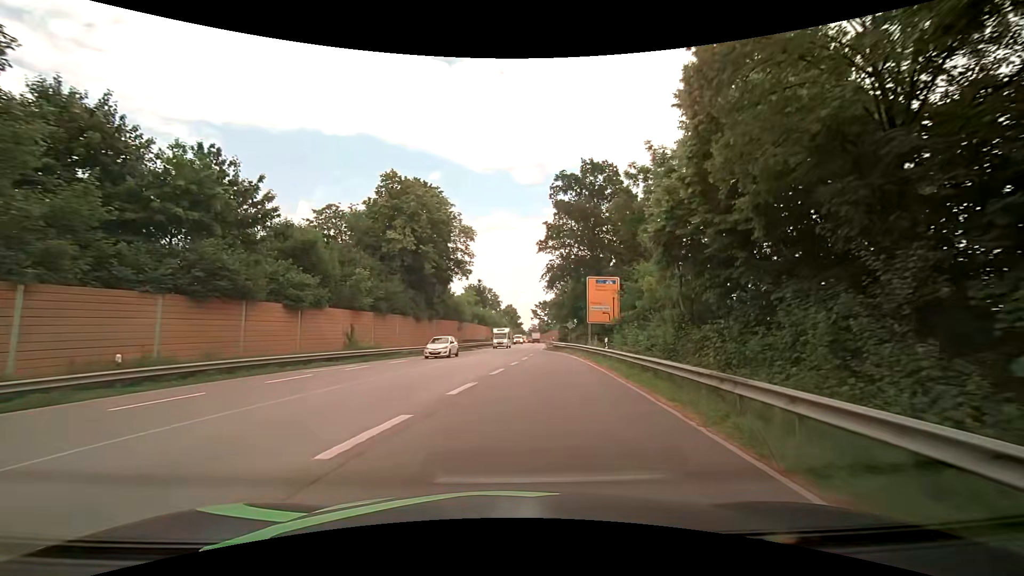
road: primary_link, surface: asphalt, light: Day
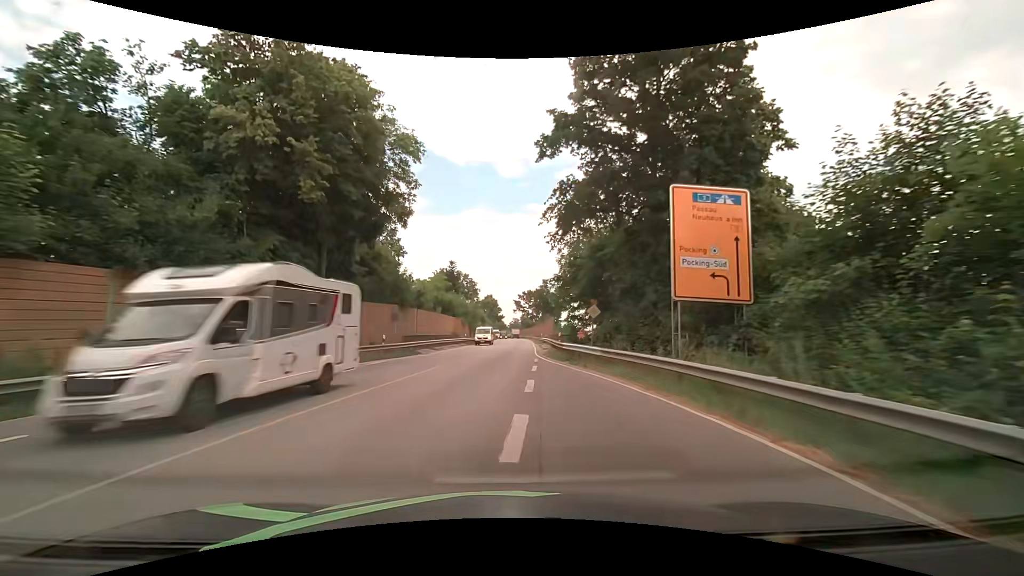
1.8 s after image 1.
(+0.8, +24.6) m; +2°
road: primary
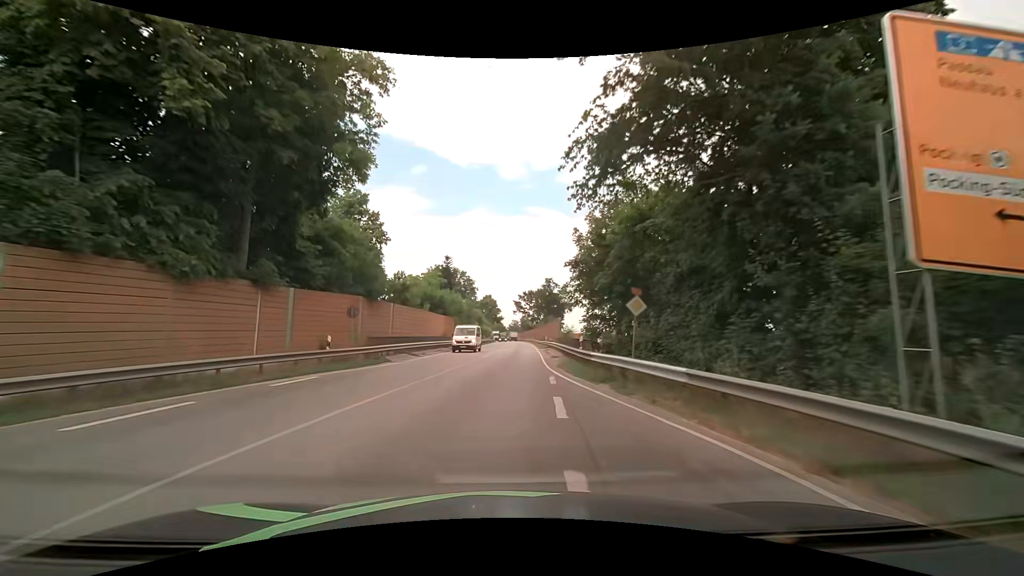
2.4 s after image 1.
(0.0, +9.2) m; 0°
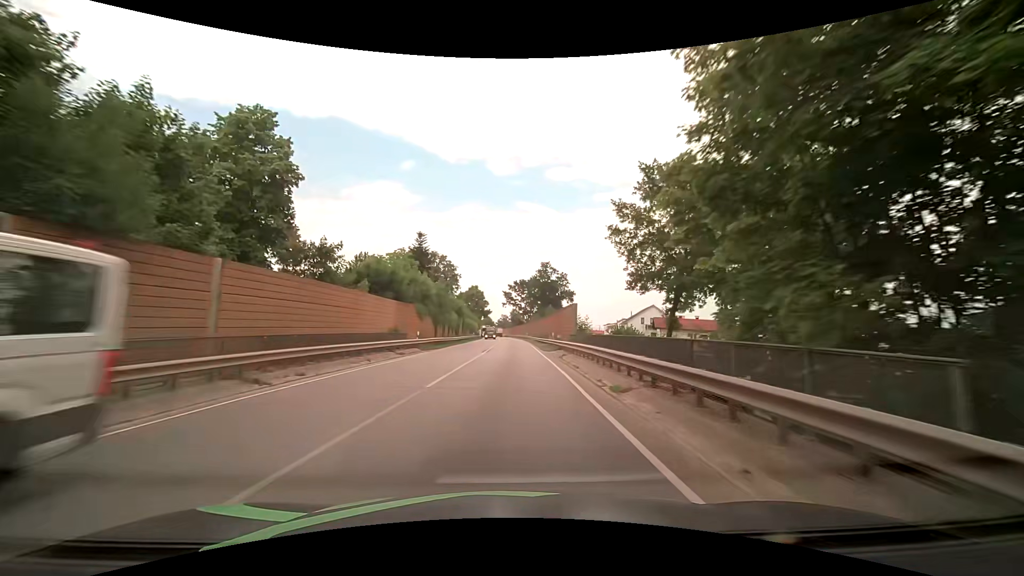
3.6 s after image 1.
(+0.2, +20.2) m; +2°
